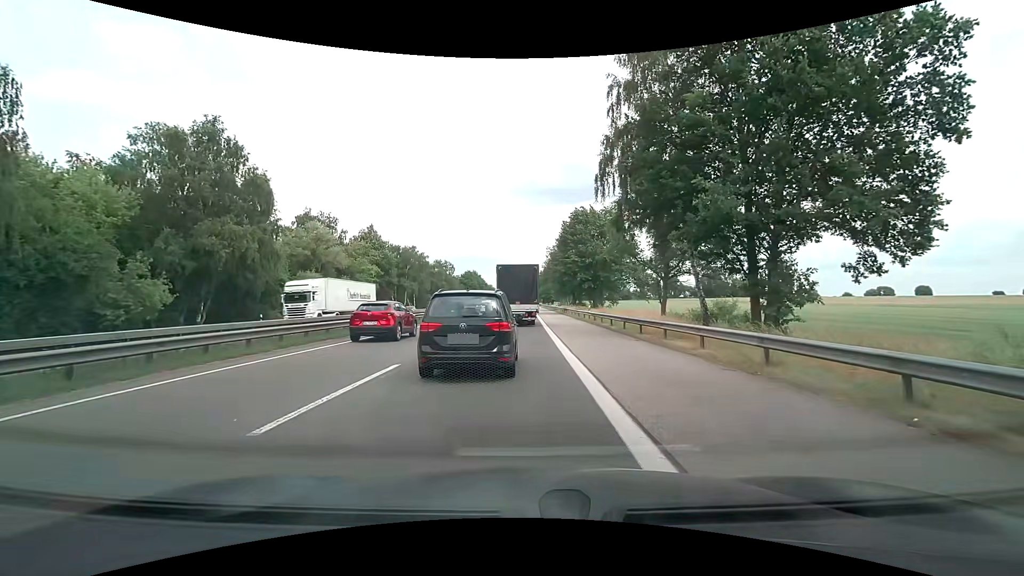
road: motorway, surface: asphalt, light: Day
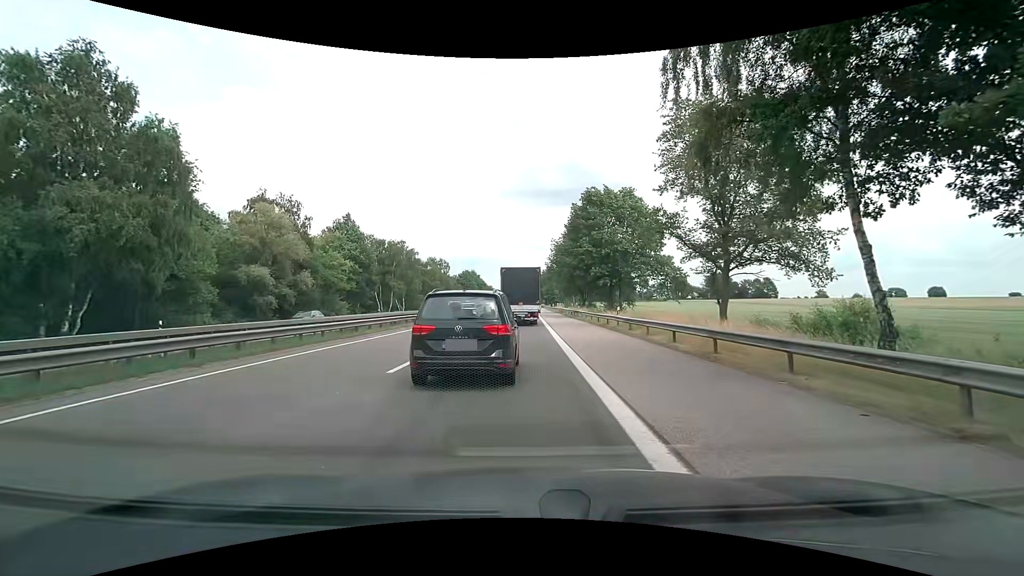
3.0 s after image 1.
(0.0, +12.8) m; +1°
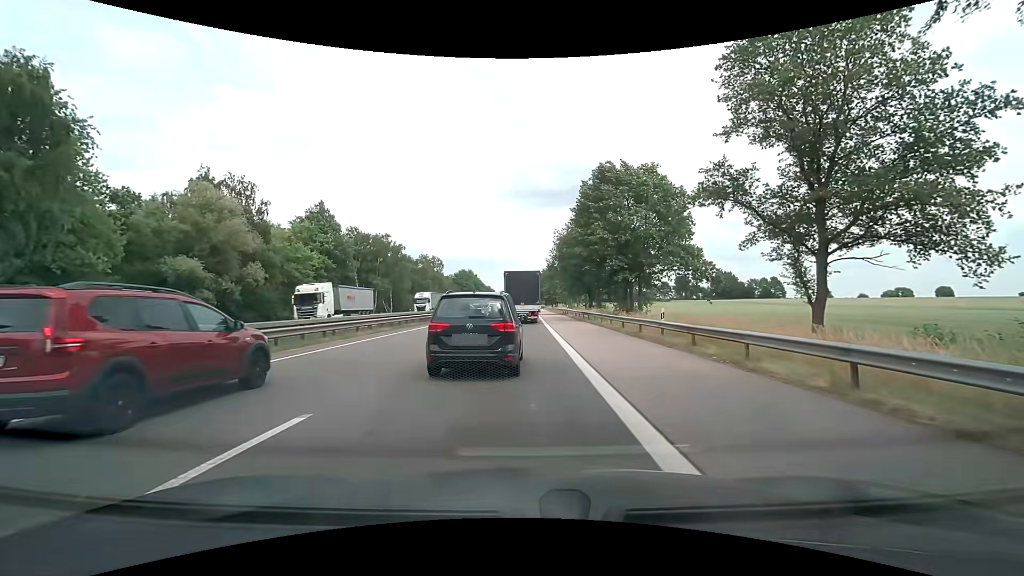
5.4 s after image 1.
(-0.2, +9.9) m; -2°
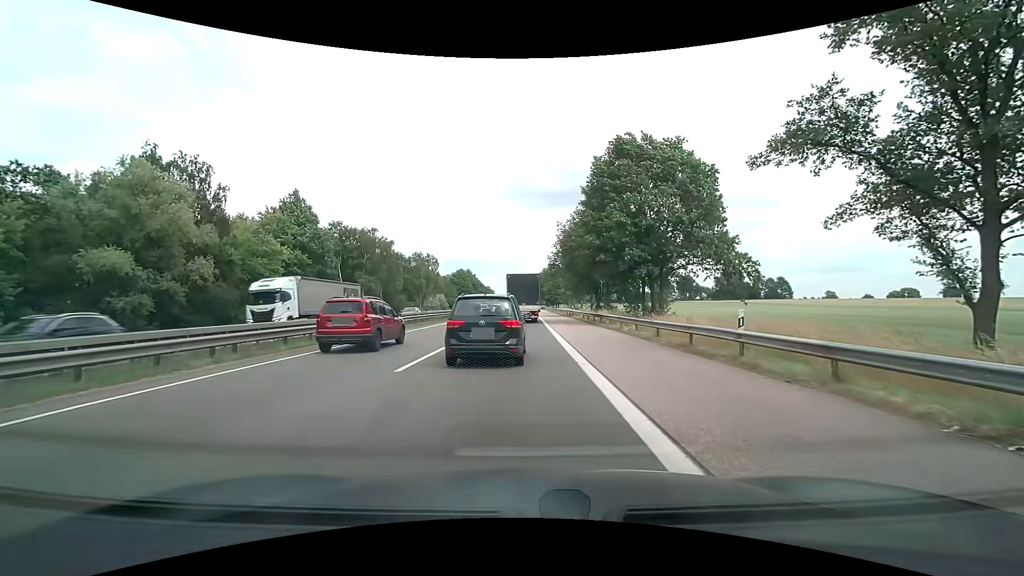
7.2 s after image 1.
(+0.2, +7.4) m; +2°
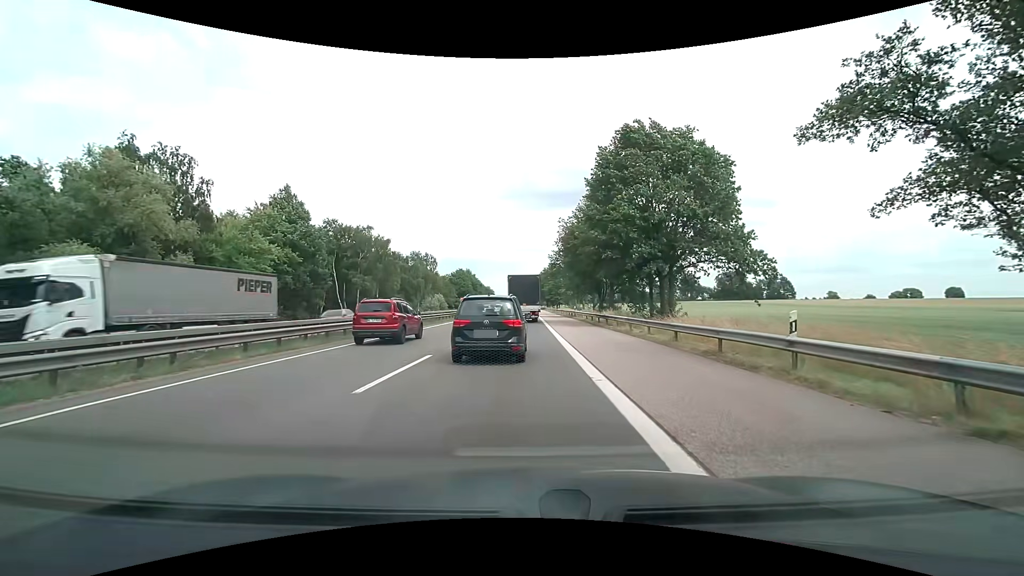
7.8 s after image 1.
(0.0, +2.5) m; 0°
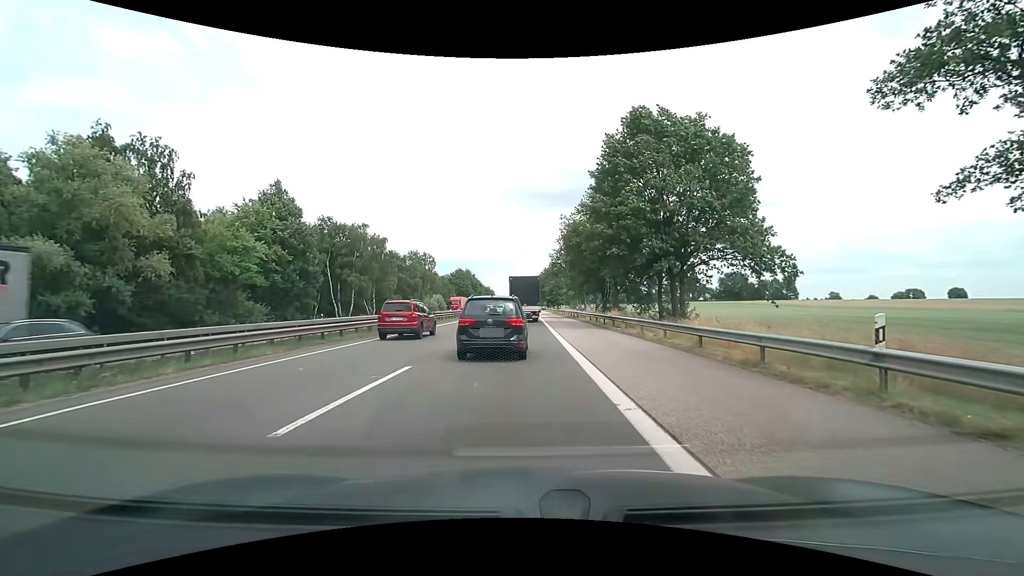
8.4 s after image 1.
(0.0, +2.5) m; 0°
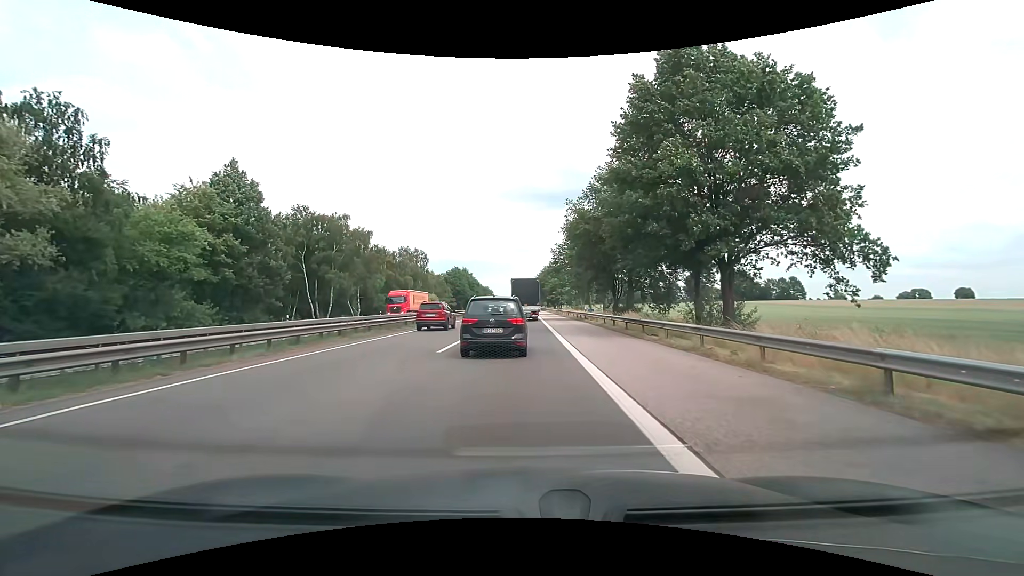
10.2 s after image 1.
(0.0, +8.3) m; -1°
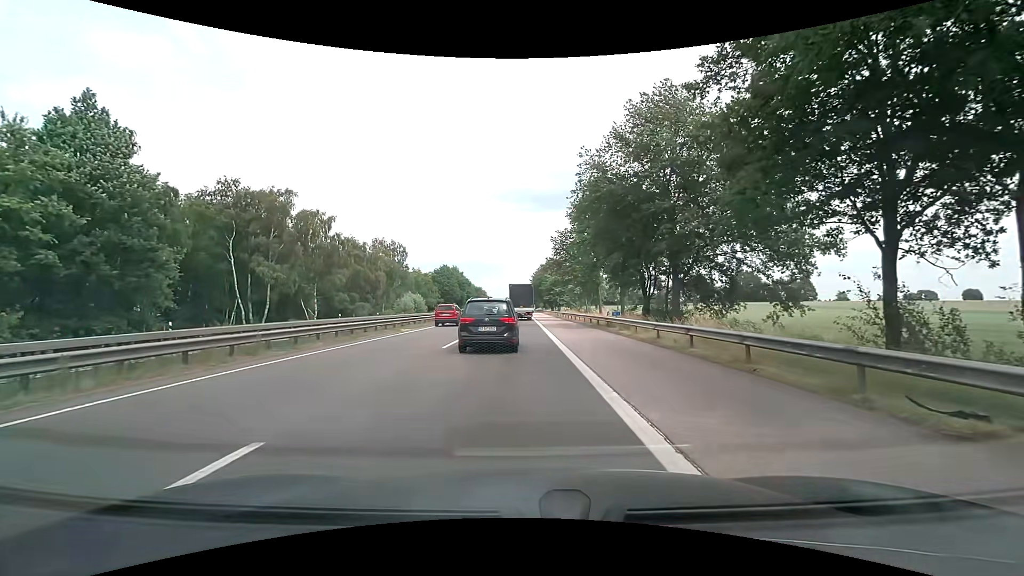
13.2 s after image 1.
(+0.3, +15.9) m; +1°
(0, +10) (0, +20) (0, +30) (0, +40) (0, +50) (0, +60) (0, +70) (0, +80) (0, +90) (0, +100) m
